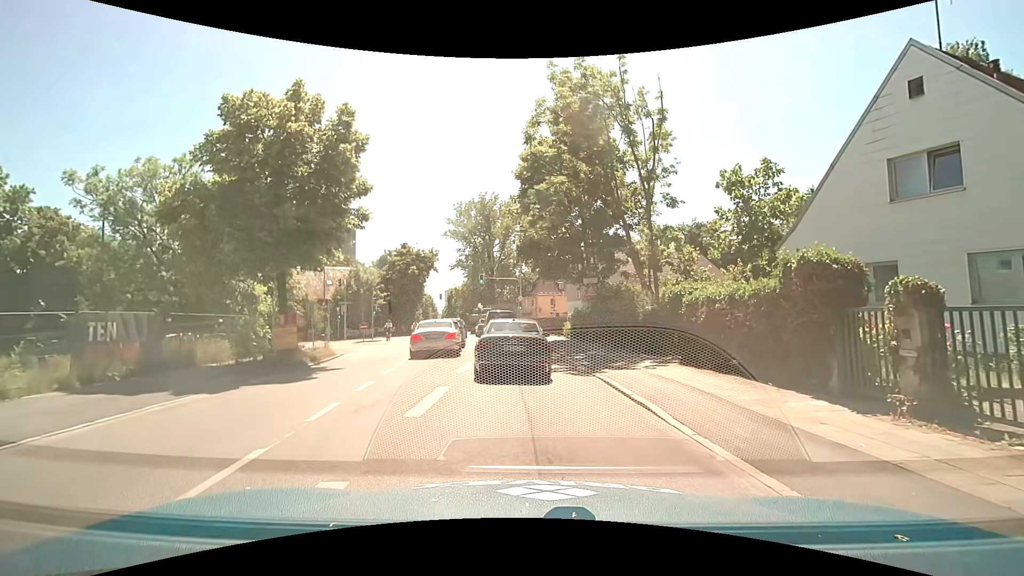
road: secondary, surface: asphalt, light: Day
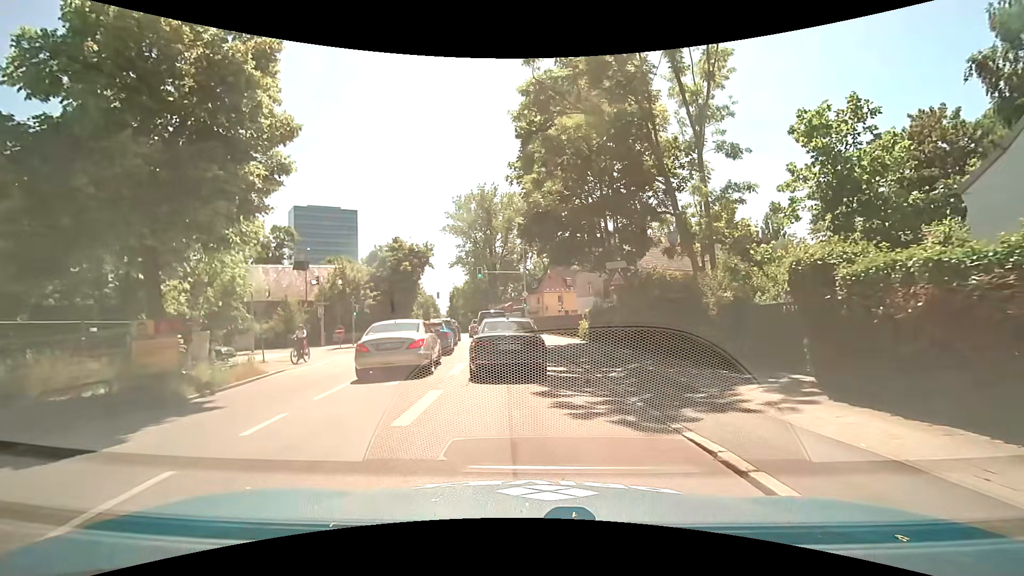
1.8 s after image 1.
(-0.3, +6.7) m; -3°
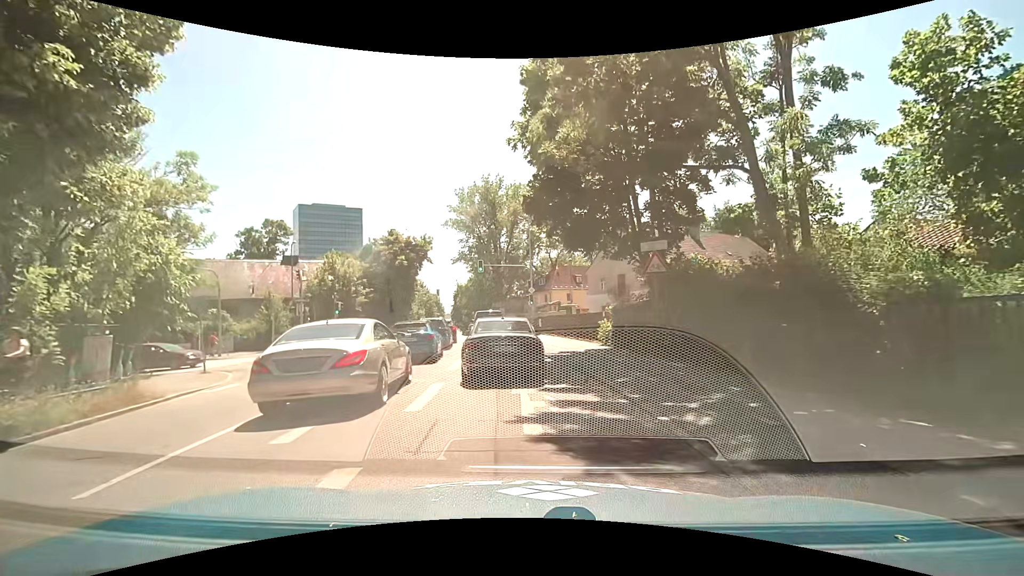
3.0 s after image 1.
(0.0, +5.1) m; -2°
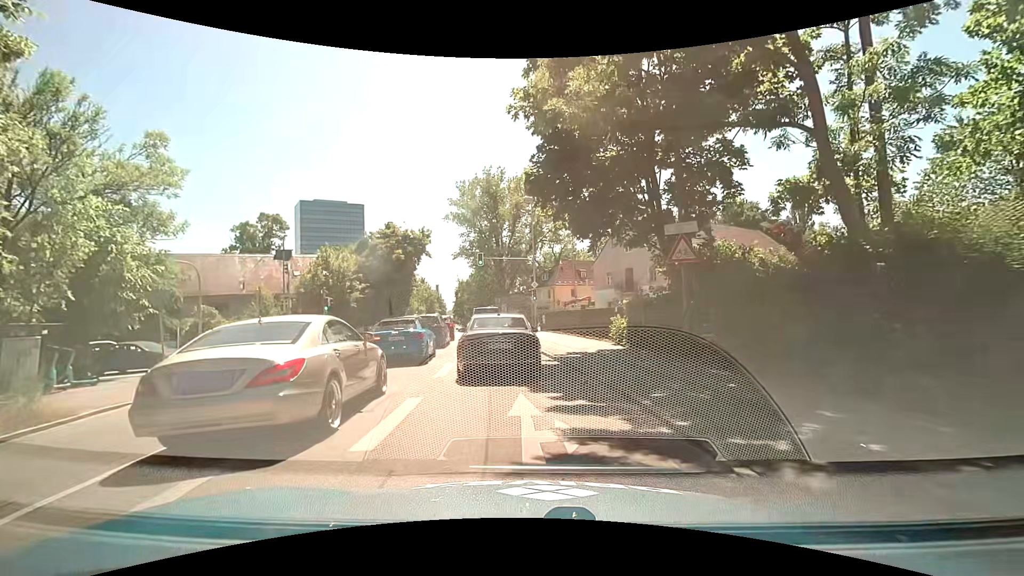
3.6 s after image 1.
(0.0, +2.3) m; +1°
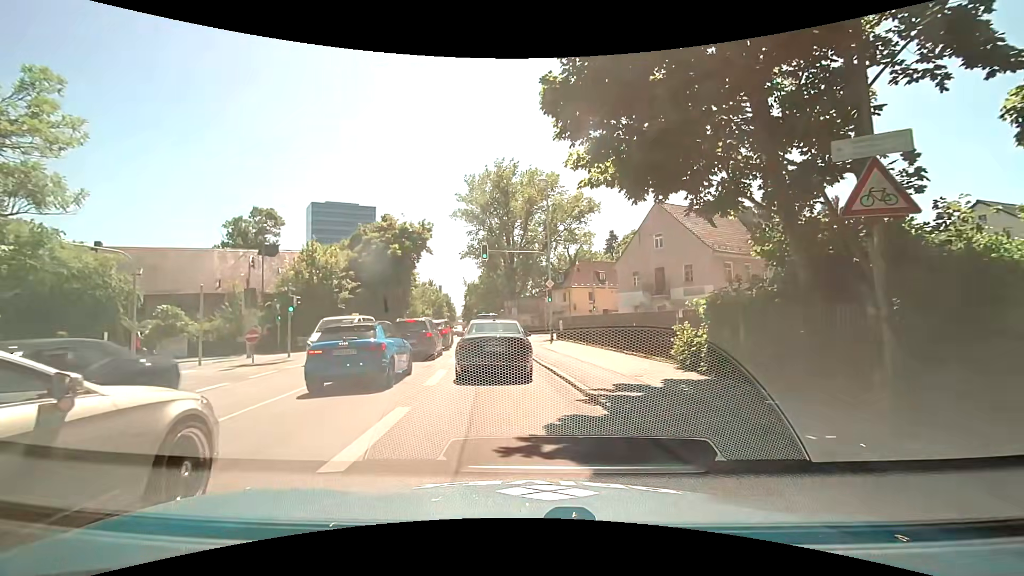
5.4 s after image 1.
(-0.1, +6.6) m; 0°
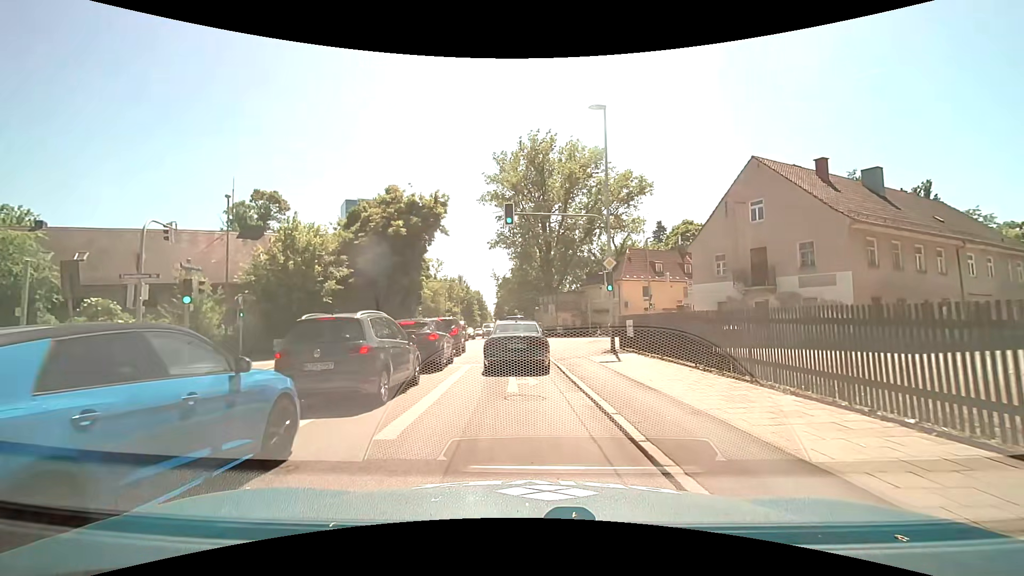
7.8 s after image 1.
(-0.6, +11.2) m; -5°
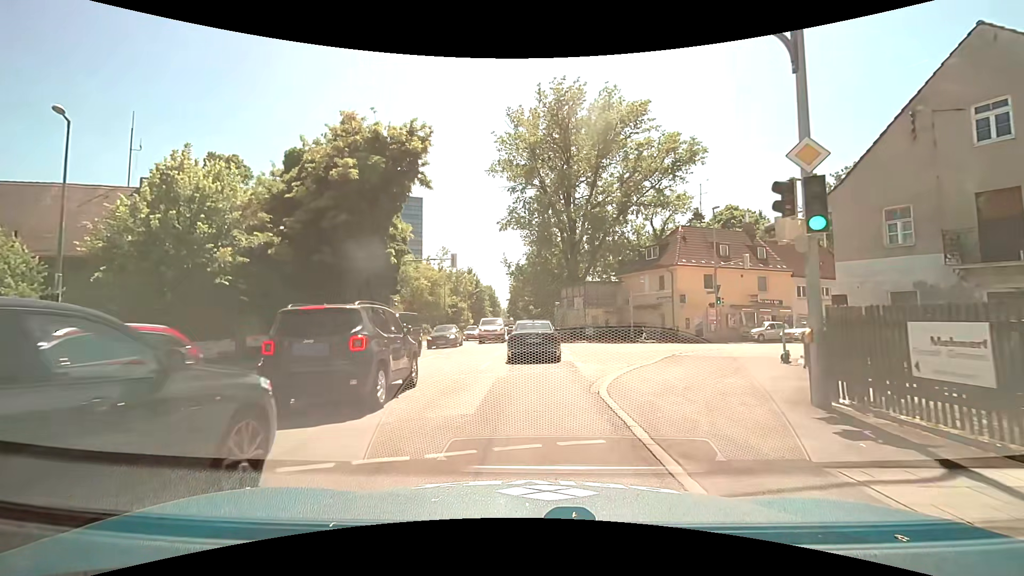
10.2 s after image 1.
(-0.4, +13.7) m; -3°
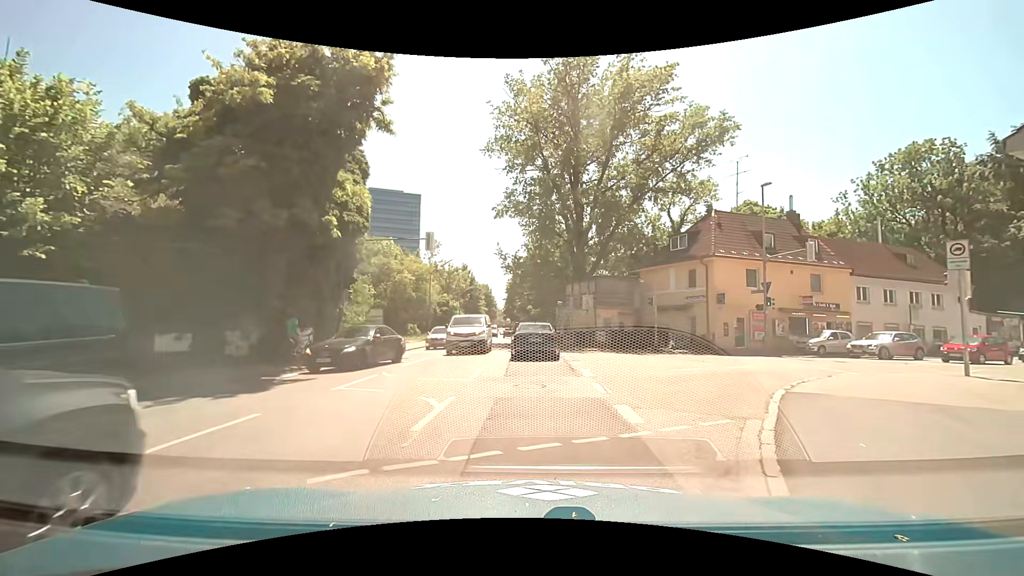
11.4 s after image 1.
(+0.1, +7.9) m; +1°
(0, +10) (0, +20) (0, +30) (0, +40) (-1, +50) (-1, +60) (-2, +70) (-3, +80) (-3, +90) (-4, +100) m
